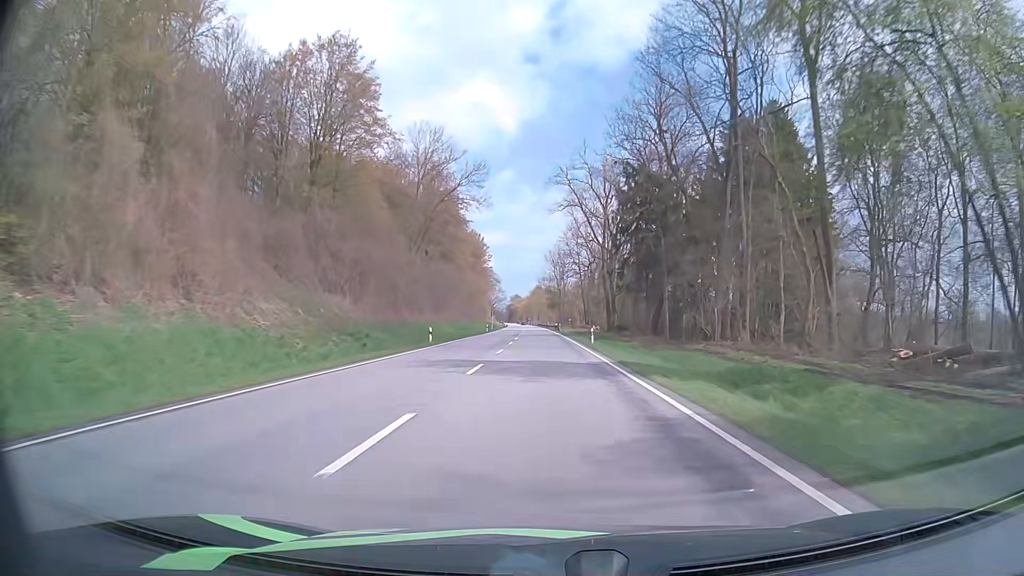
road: primary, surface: asphalt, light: Day
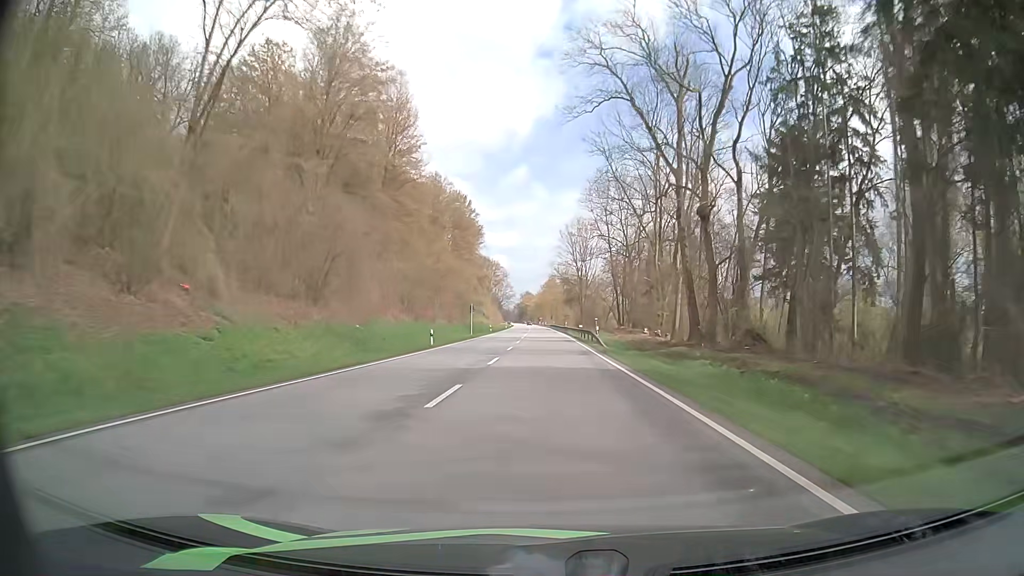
(-0.4, +51.6) m; -1°
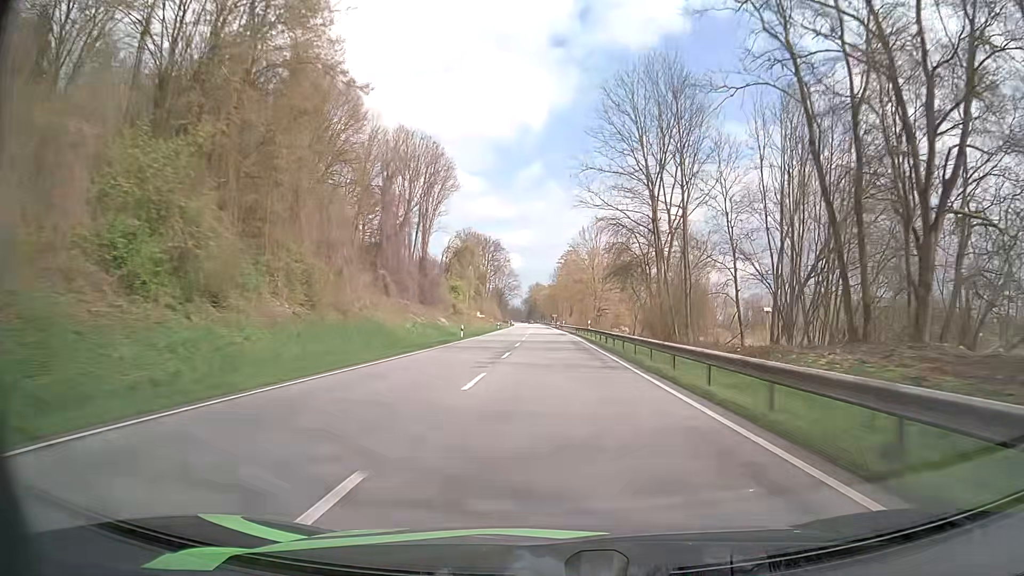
(-0.9, +87.5) m; -1°
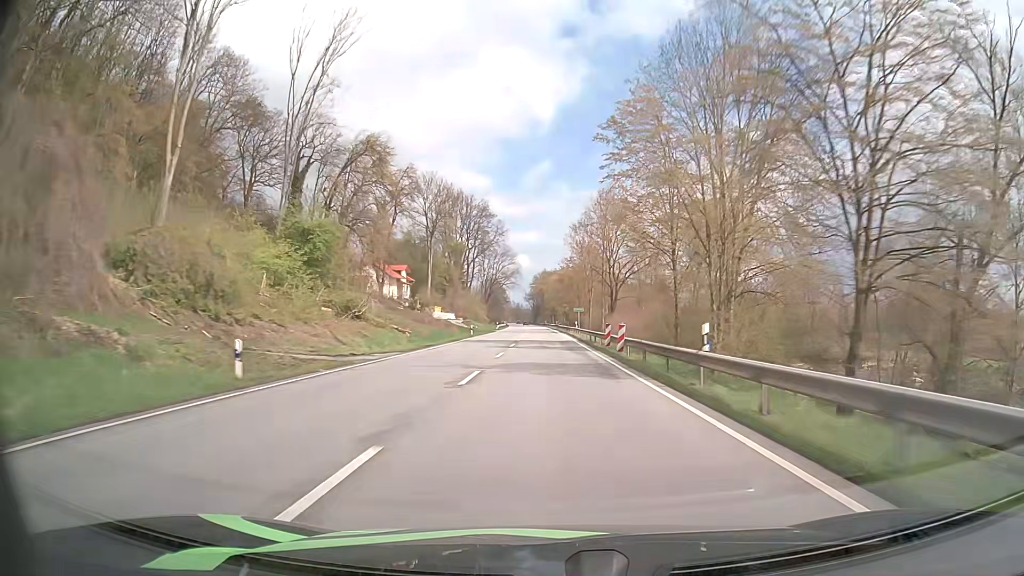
(-1.0, +88.7) m; -1°
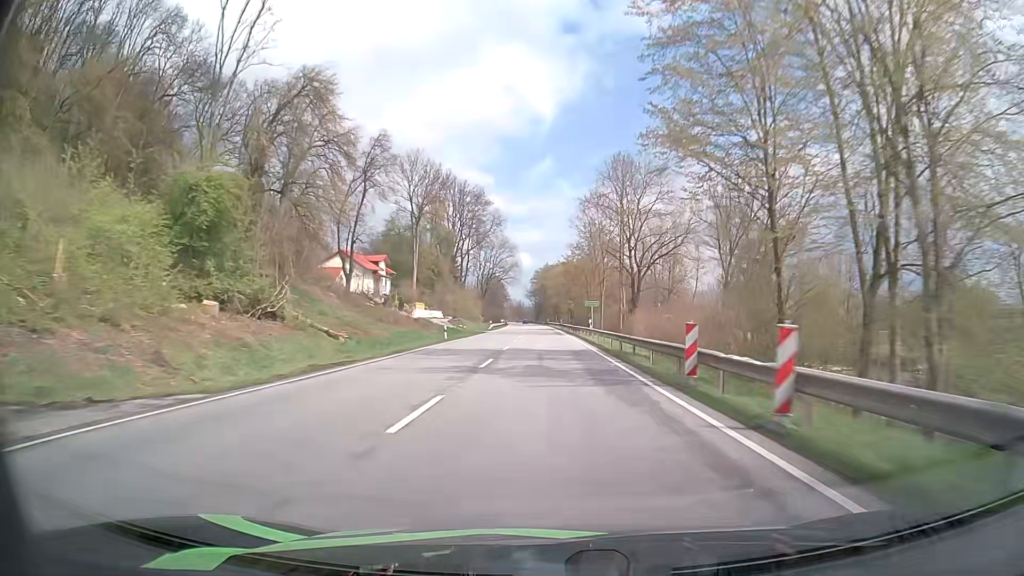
(0.0, +17.8) m; 0°
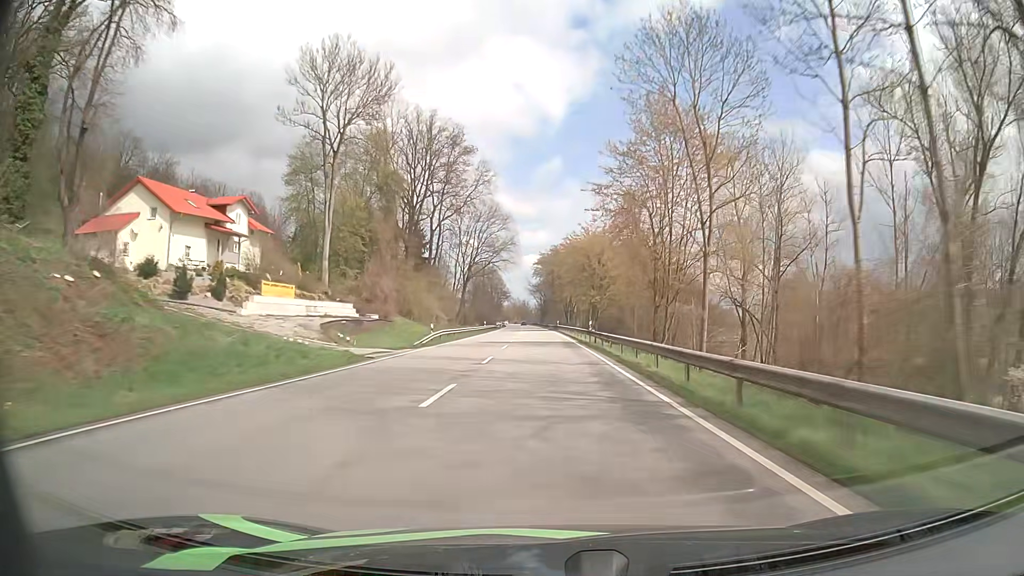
(-0.2, +53.6) m; 0°
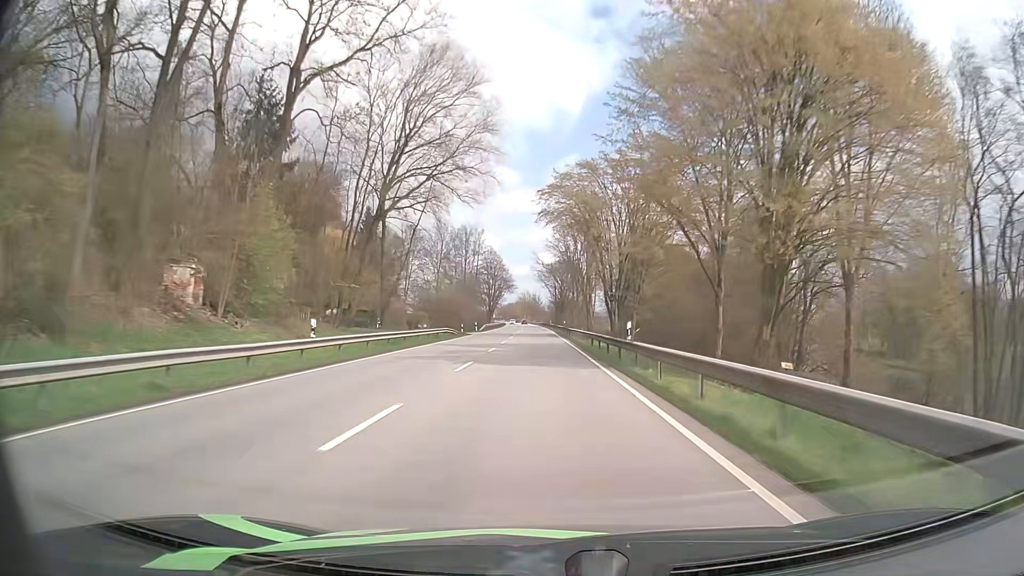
(-0.7, +71.3) m; -1°
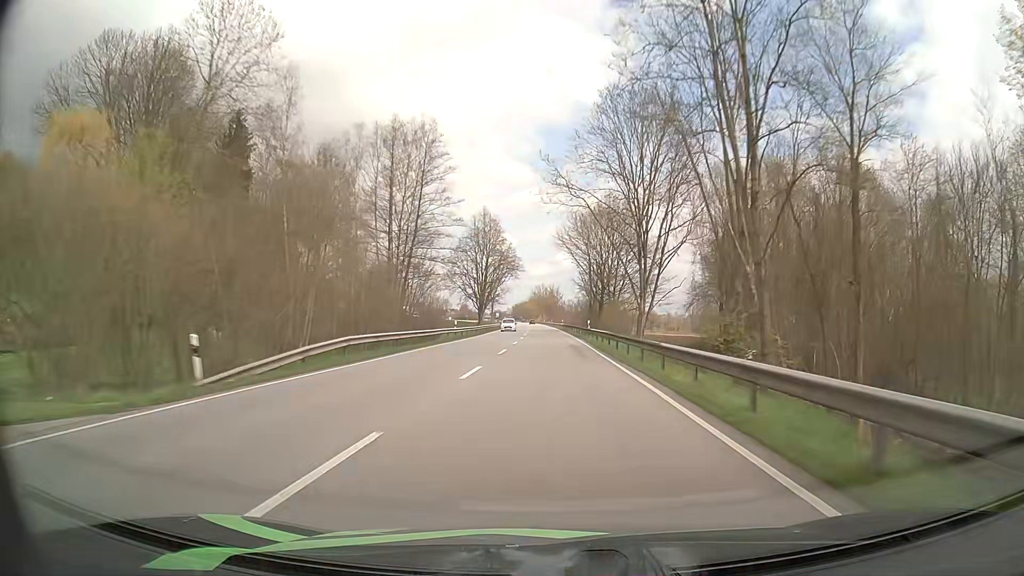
(-1.2, +70.1) m; -2°
(0, +10) (0, +20) (0, +30) (0, +40) (0, +50) (0, +60) (0, +70) (-1, +80) (-1, +90) (-1, +100) m
